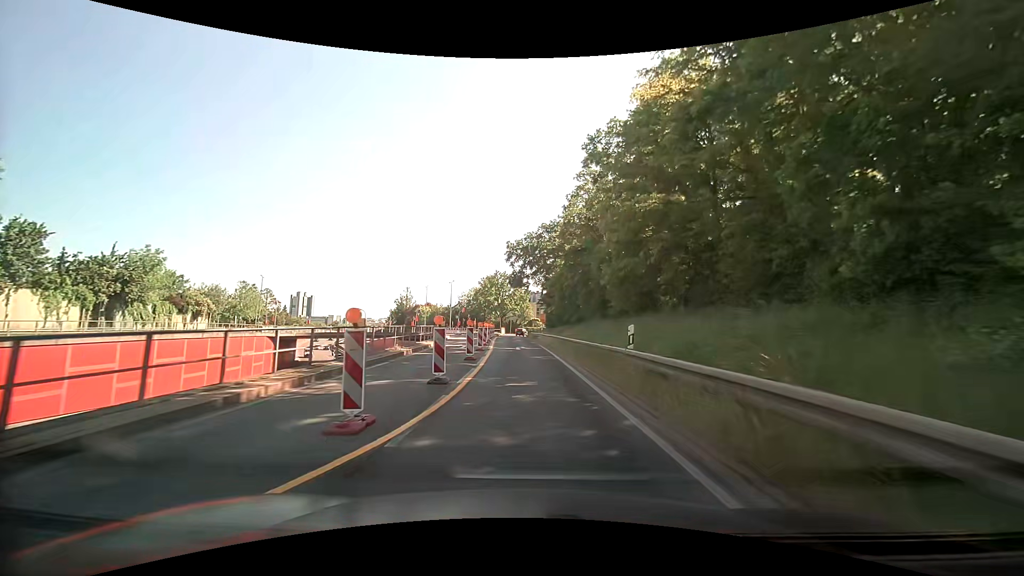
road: trunk_link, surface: asphalt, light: Day
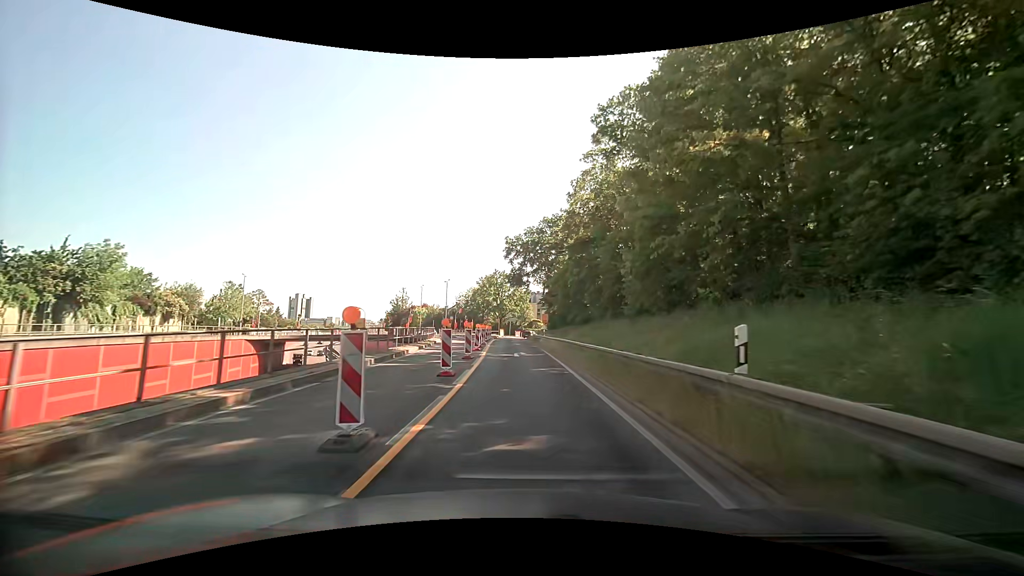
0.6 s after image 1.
(0.0, +5.9) m; 0°
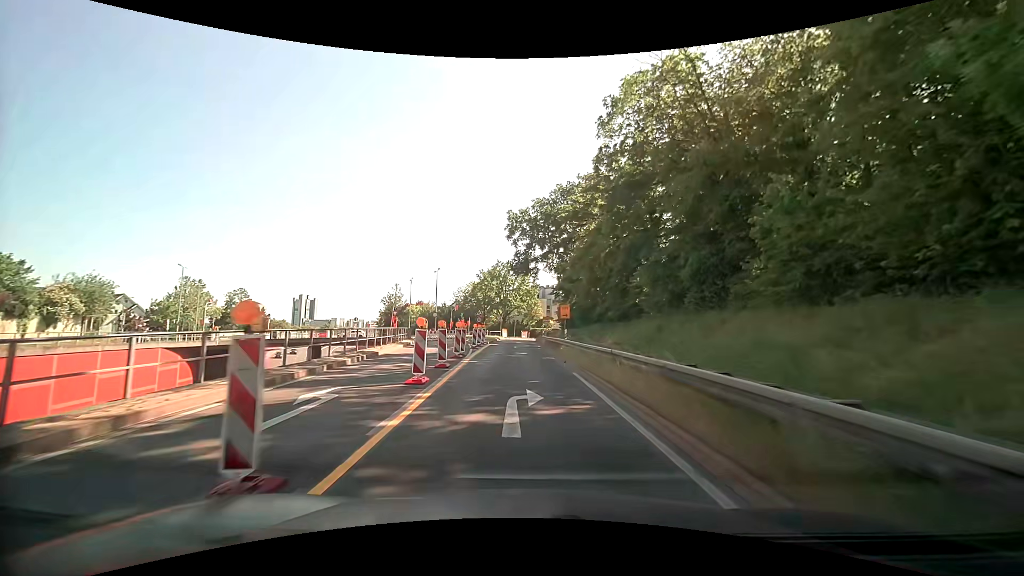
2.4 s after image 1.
(-0.1, +17.7) m; -1°
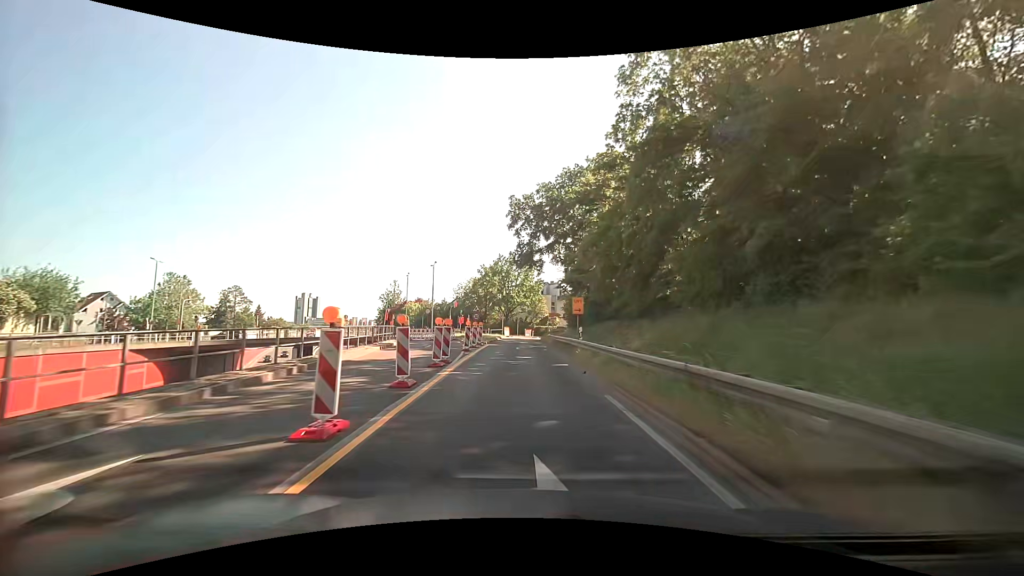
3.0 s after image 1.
(0.0, +5.8) m; 0°
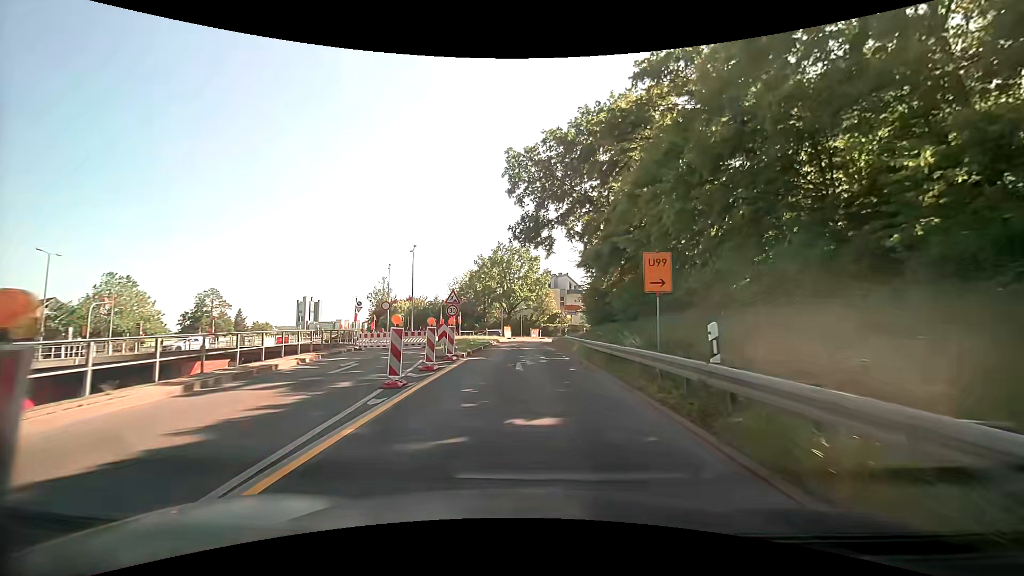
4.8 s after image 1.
(-0.1, +15.0) m; 0°
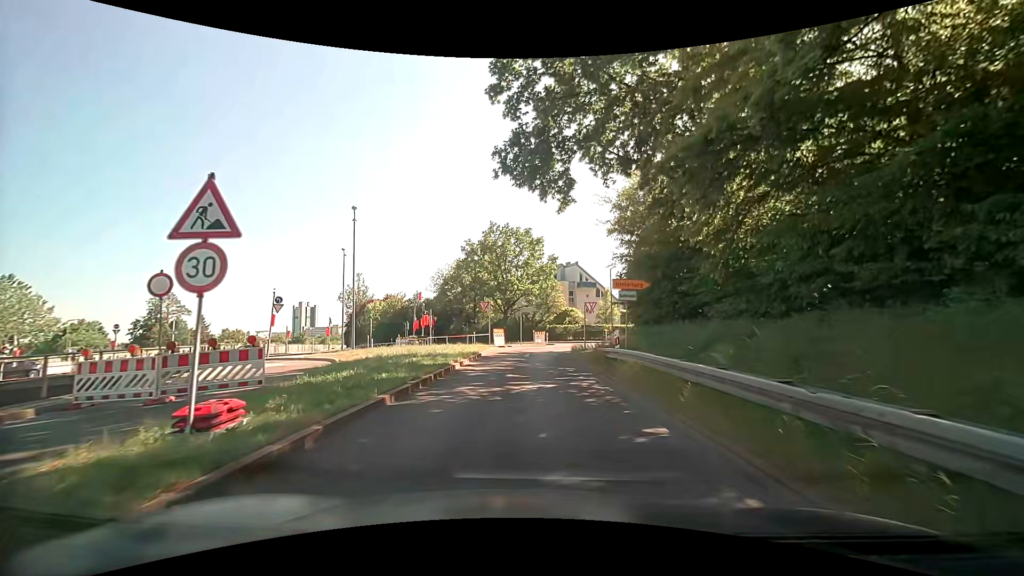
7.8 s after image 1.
(-0.2, +19.2) m; 0°
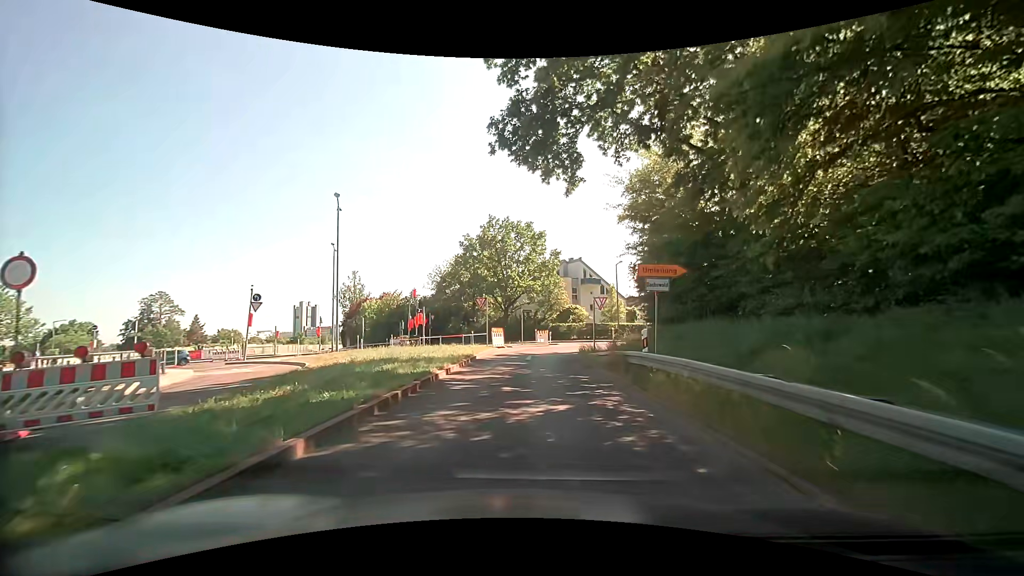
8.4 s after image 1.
(-0.1, +3.5) m; 0°
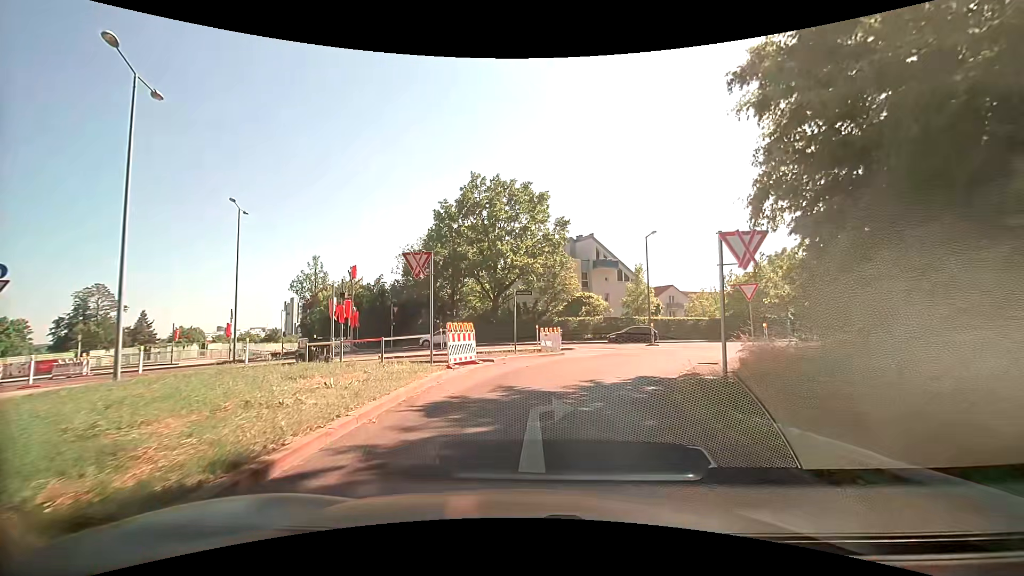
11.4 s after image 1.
(-0.3, +17.7) m; -2°
(+1, +10) (+3, +20) (+9, +27) (+18, +32) (+28, +35) (+38, +37) (+47, +39) (+57, +41) (+67, +42) (+77, +44) m
